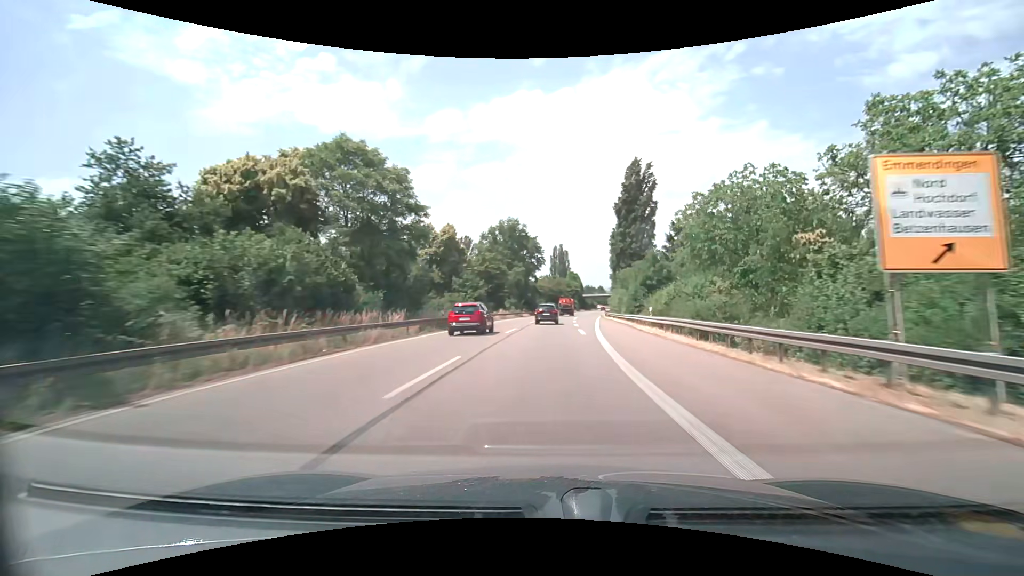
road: trunk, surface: asphalt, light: Day
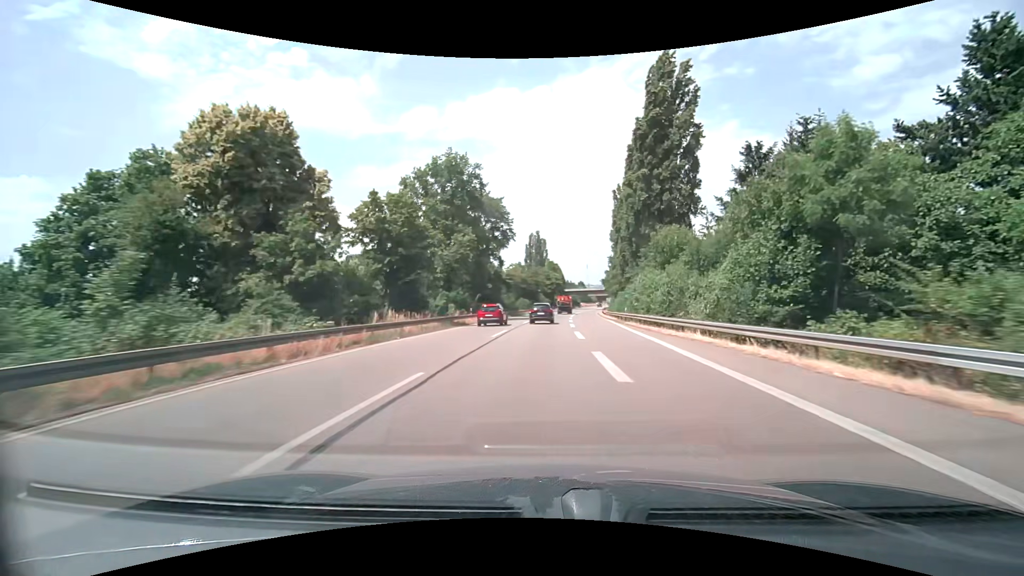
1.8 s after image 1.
(+1.0, +39.8) m; +3°
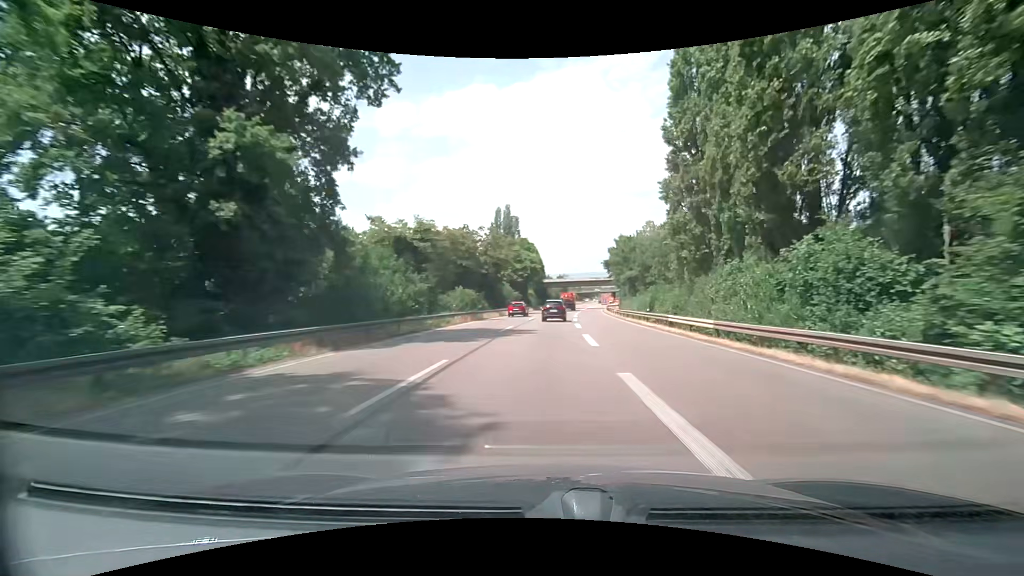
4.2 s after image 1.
(+1.2, +53.0) m; +2°
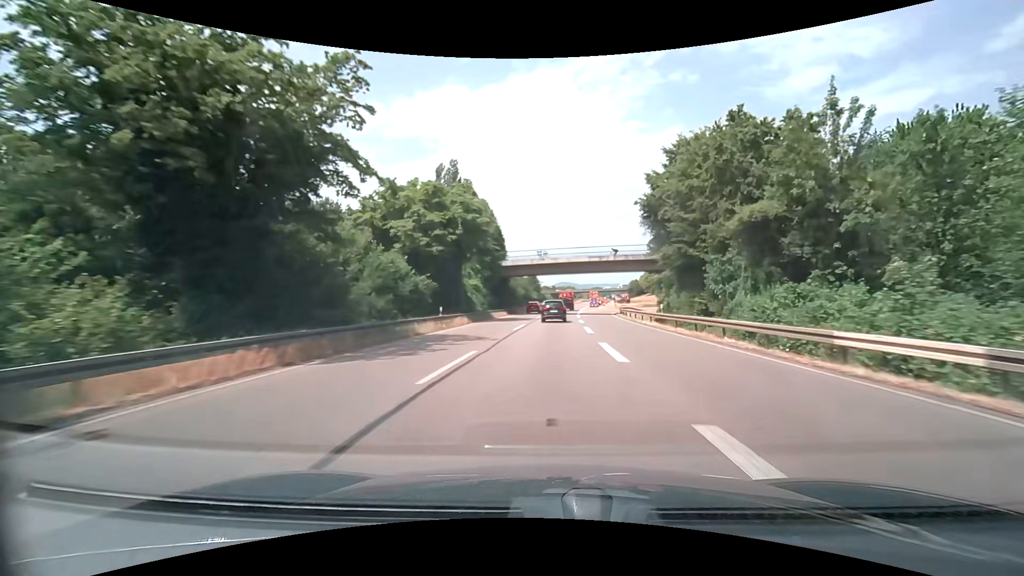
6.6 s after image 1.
(+1.7, +52.3) m; +3°
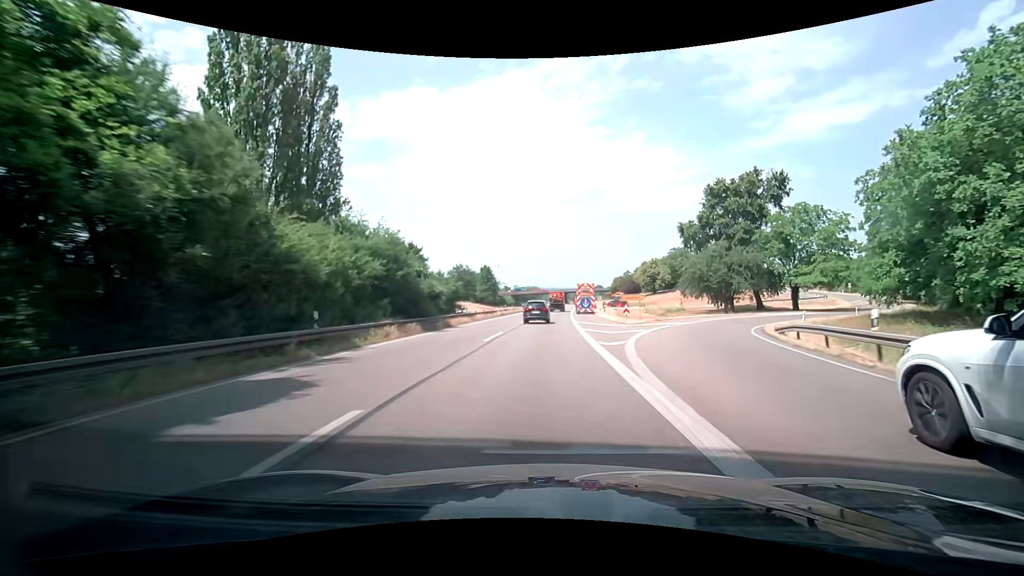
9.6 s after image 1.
(+3.0, +62.8) m; +5°
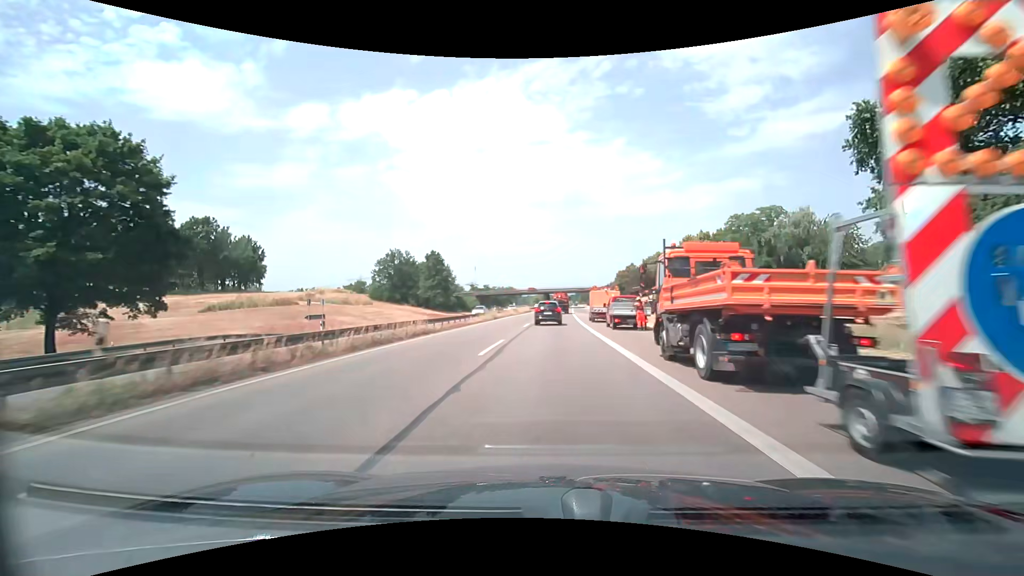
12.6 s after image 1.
(+0.6, +60.2) m; +2°
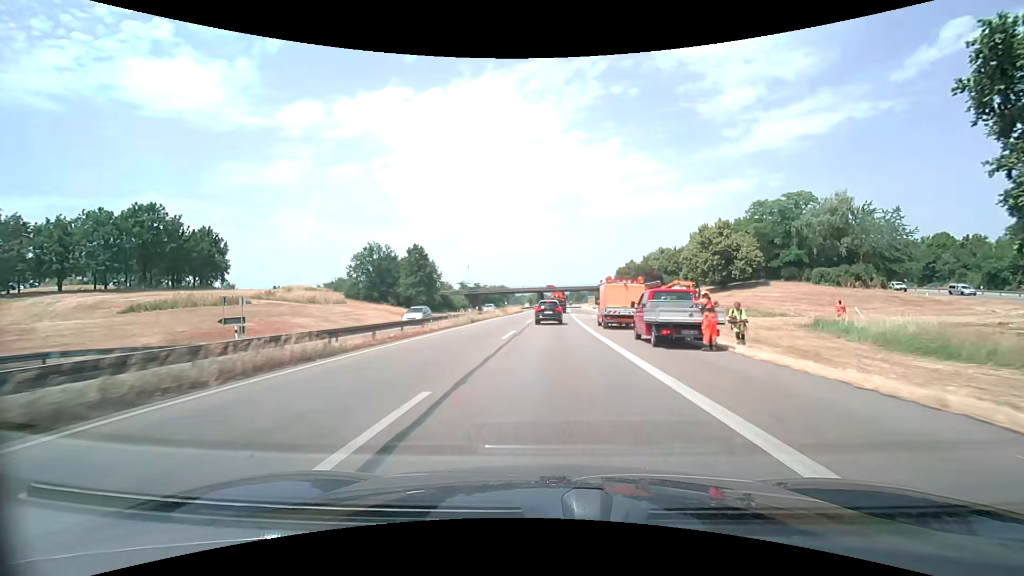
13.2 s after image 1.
(+0.1, +11.8) m; +1°
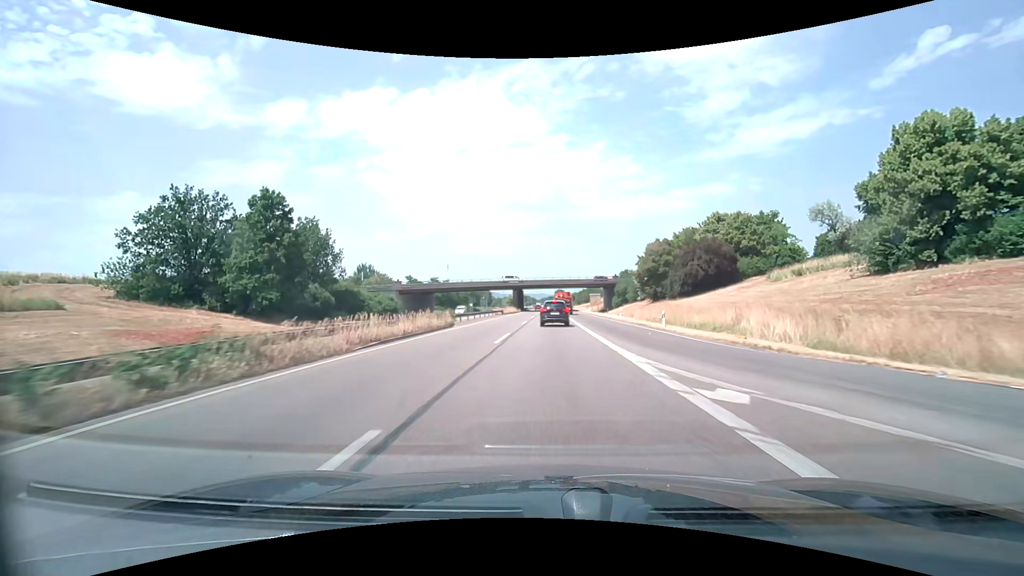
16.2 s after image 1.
(+1.0, +57.2) m; +2°
(0, +10) (0, +20) (0, +30) (0, +40) (0, +50) (0, +60) (+1, +70) (+1, +80) (+1, +90) (+1, +100) m
